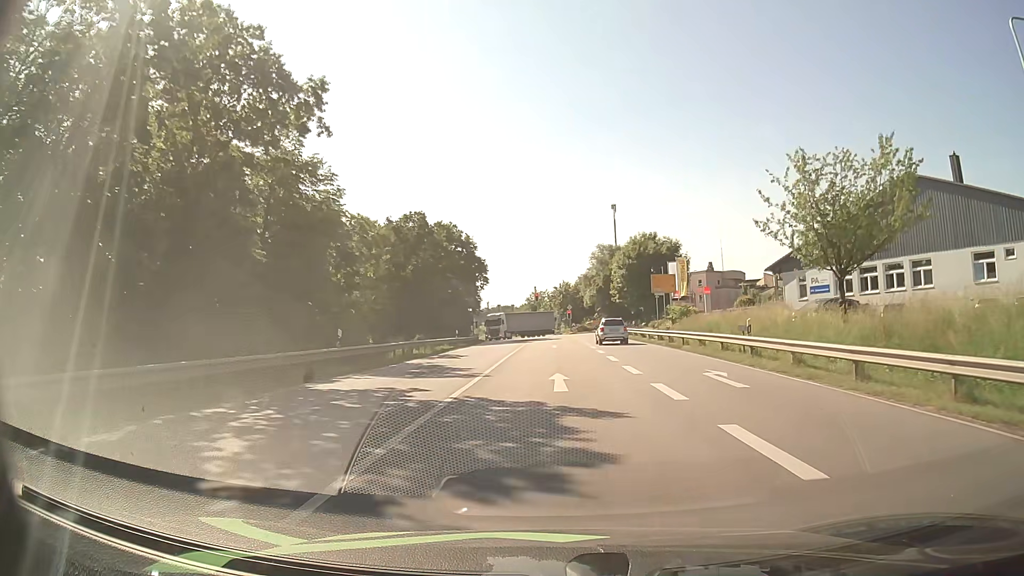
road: primary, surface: asphalt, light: Day
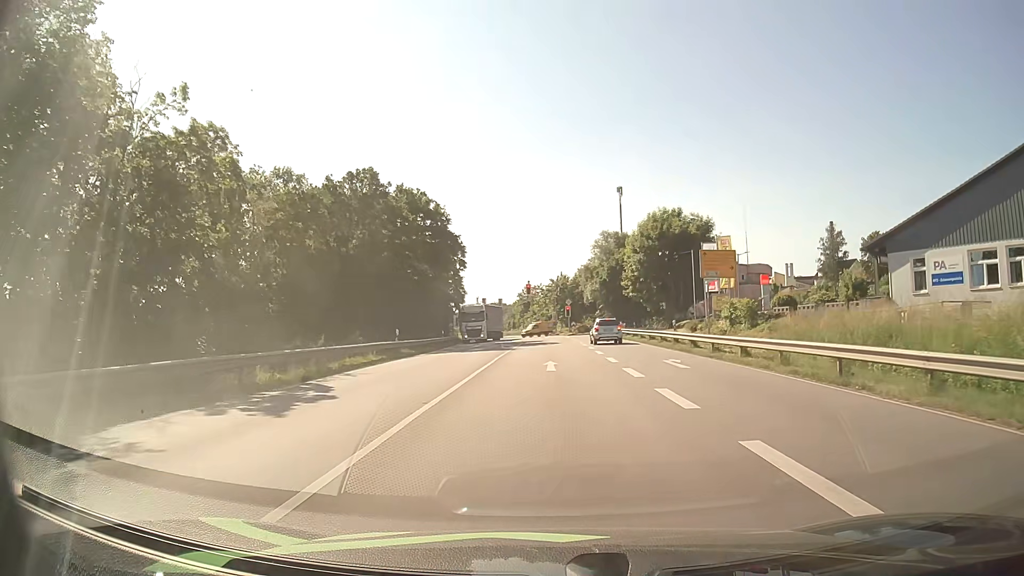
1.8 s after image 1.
(0.0, +19.1) m; 0°
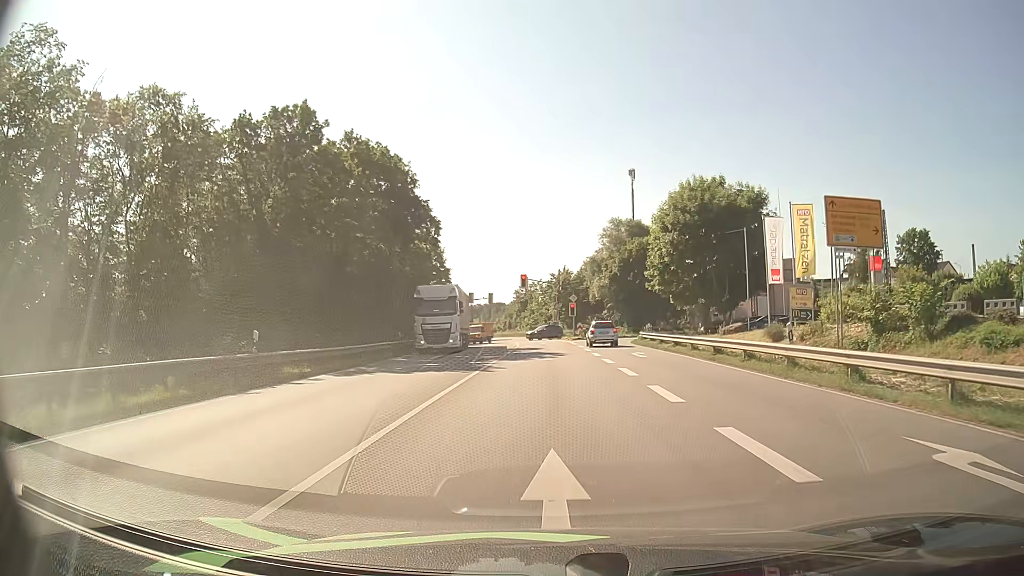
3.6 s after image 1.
(0.0, +16.7) m; 0°
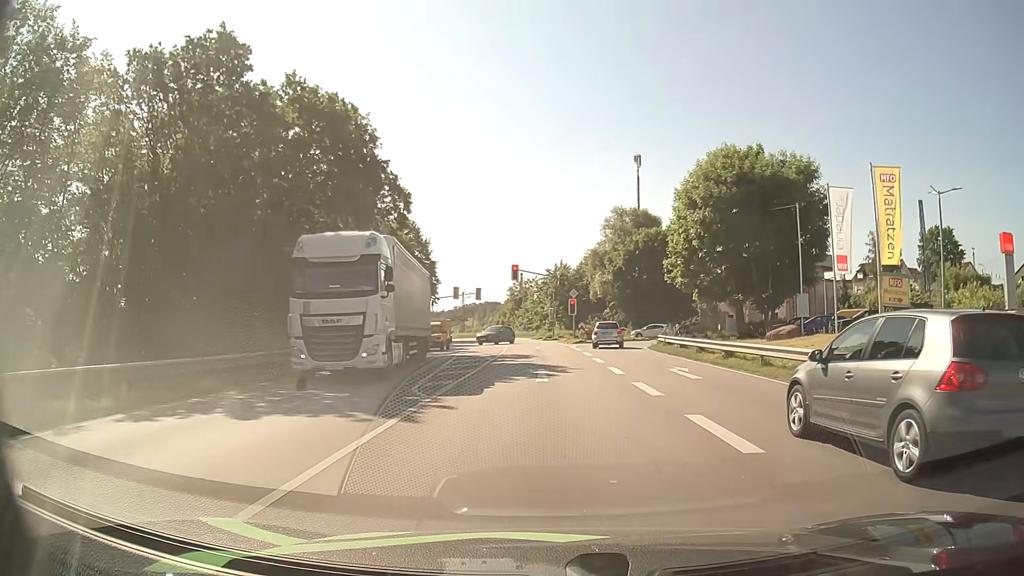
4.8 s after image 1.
(0.0, +10.5) m; 0°
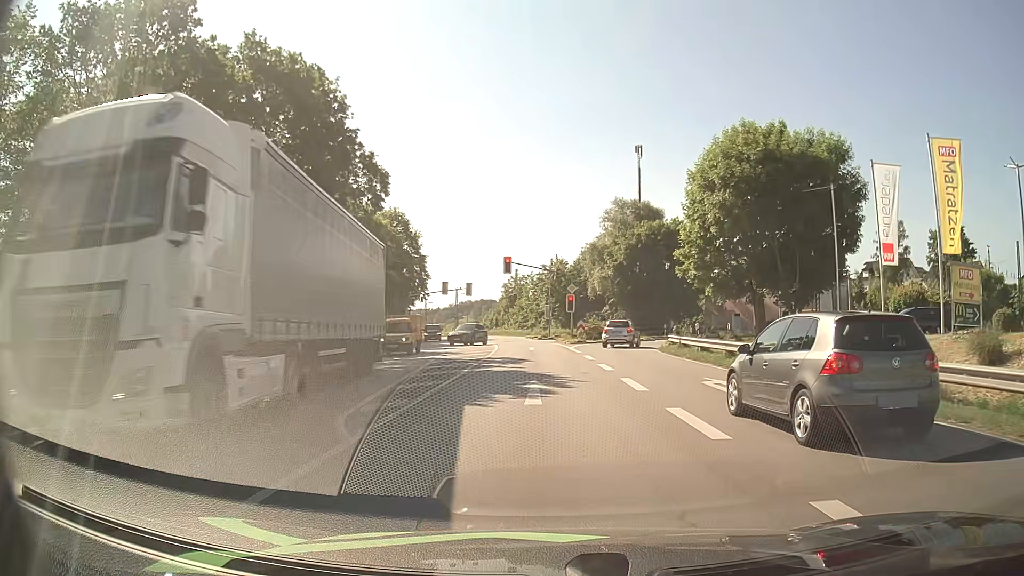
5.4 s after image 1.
(0.0, +5.1) m; 0°
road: tertiary
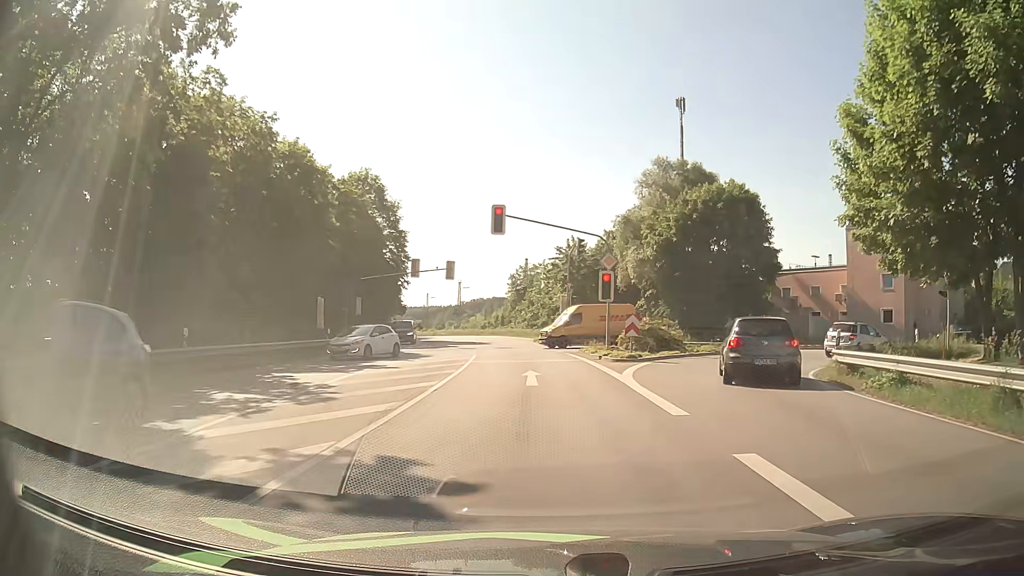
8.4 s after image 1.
(-0.1, +21.8) m; -1°
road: primary
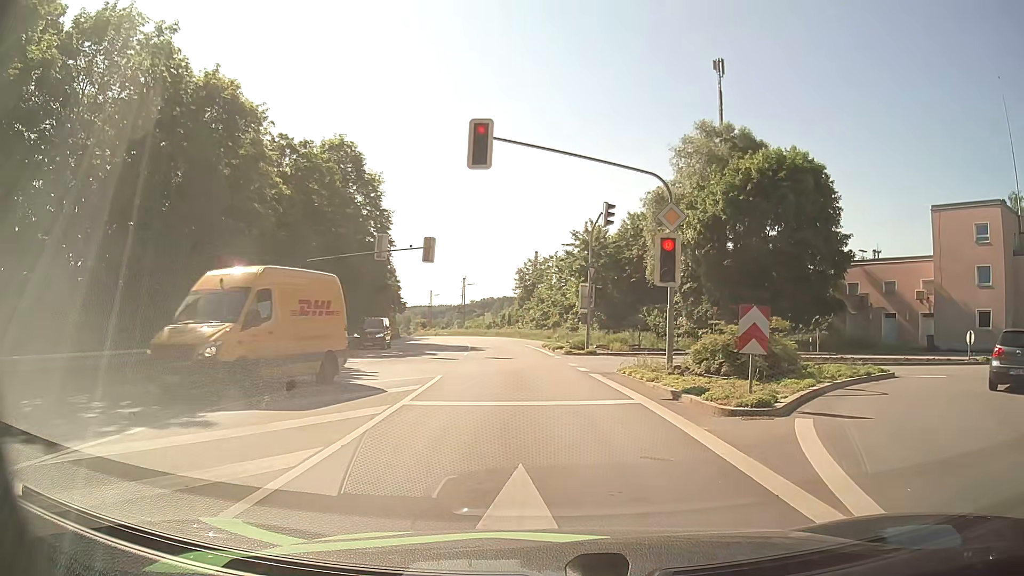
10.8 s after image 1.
(-0.1, +12.8) m; -1°
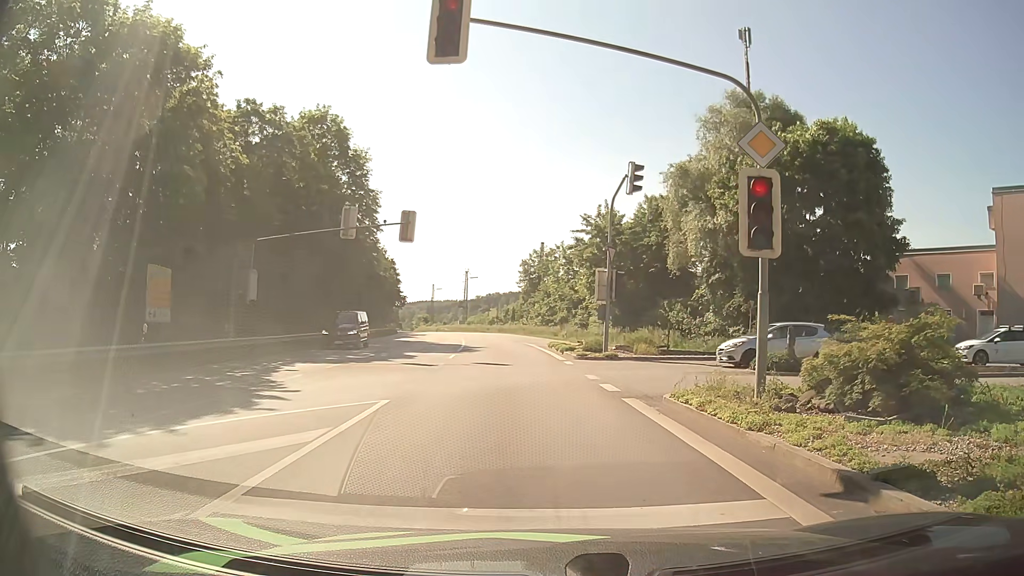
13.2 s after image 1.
(-0.1, +6.8) m; -3°
(0, +10) (0, +20) (0, +30) (-1, +40) (-2, +50) (-3, +60) (-4, +70) (-5, +80) (-6, +90) (-8, +100) m
